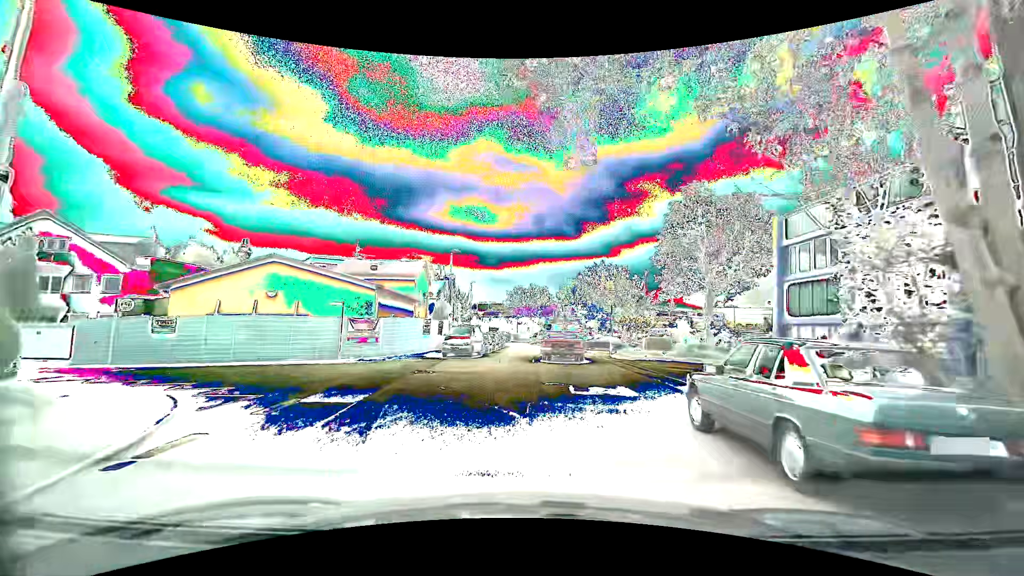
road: unclassified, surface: asphalt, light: Day
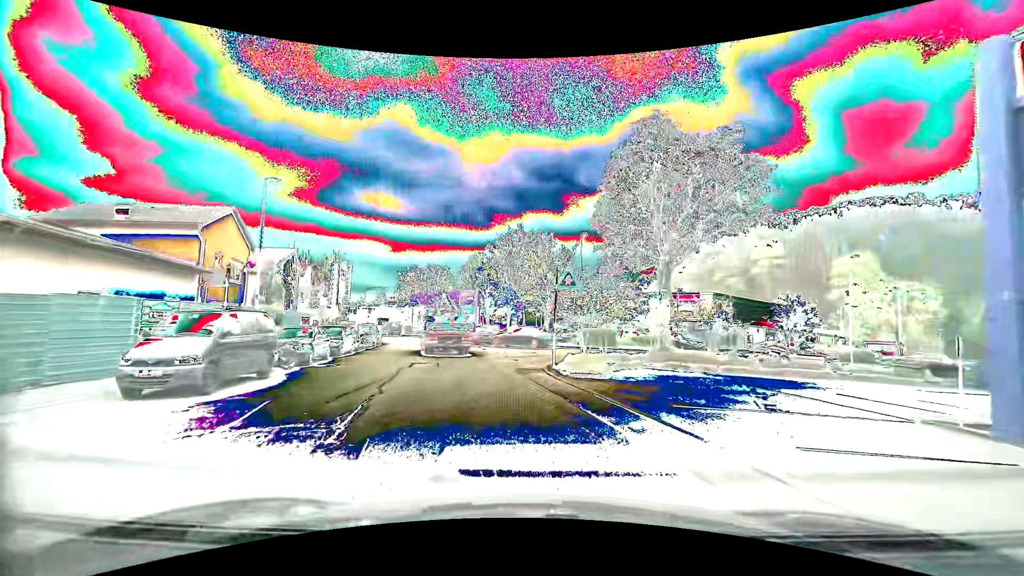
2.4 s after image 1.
(+1.2, +16.5) m; +11°
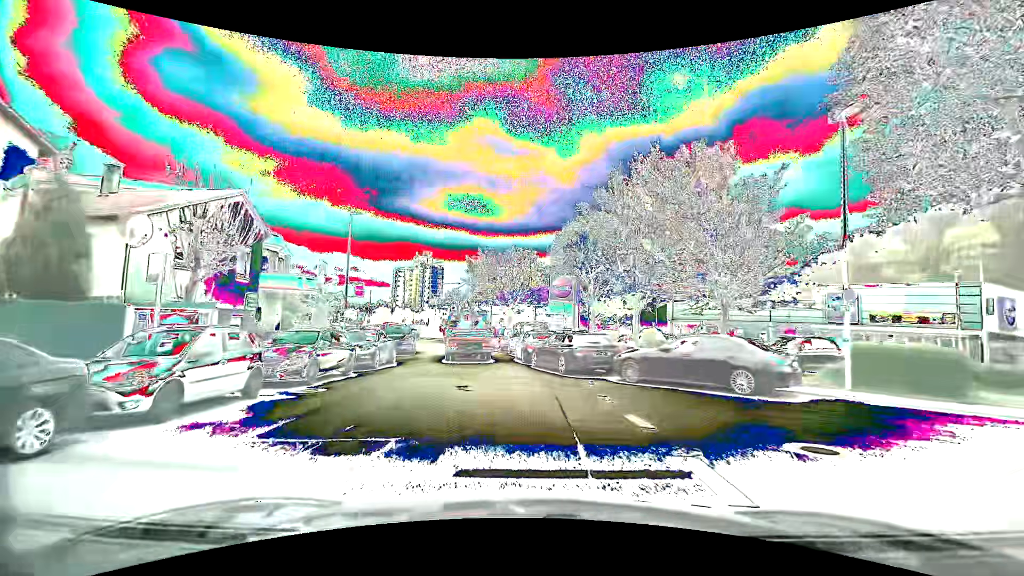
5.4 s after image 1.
(-1.7, +20.4) m; -10°
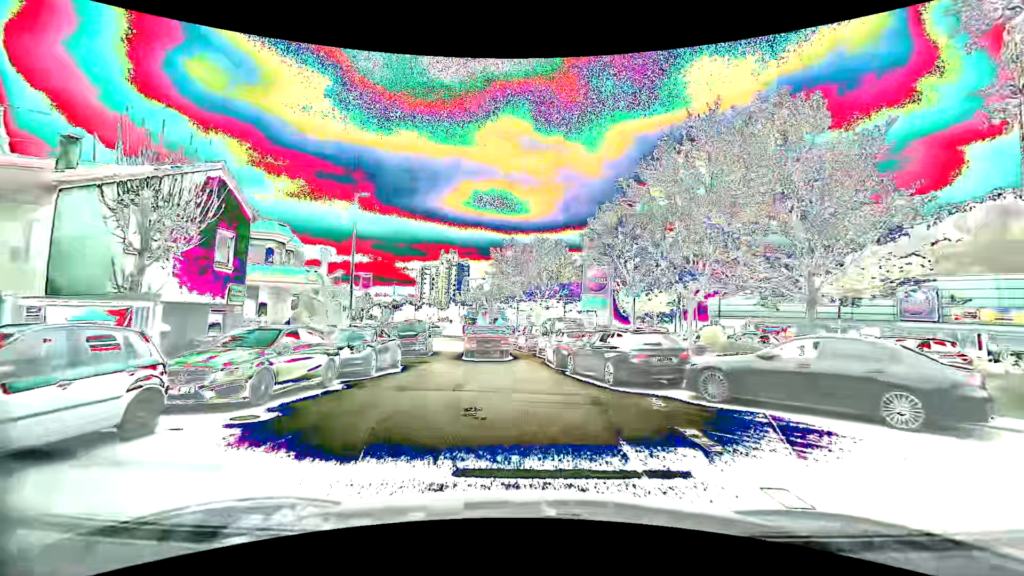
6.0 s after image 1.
(-0.1, +3.9) m; -4°
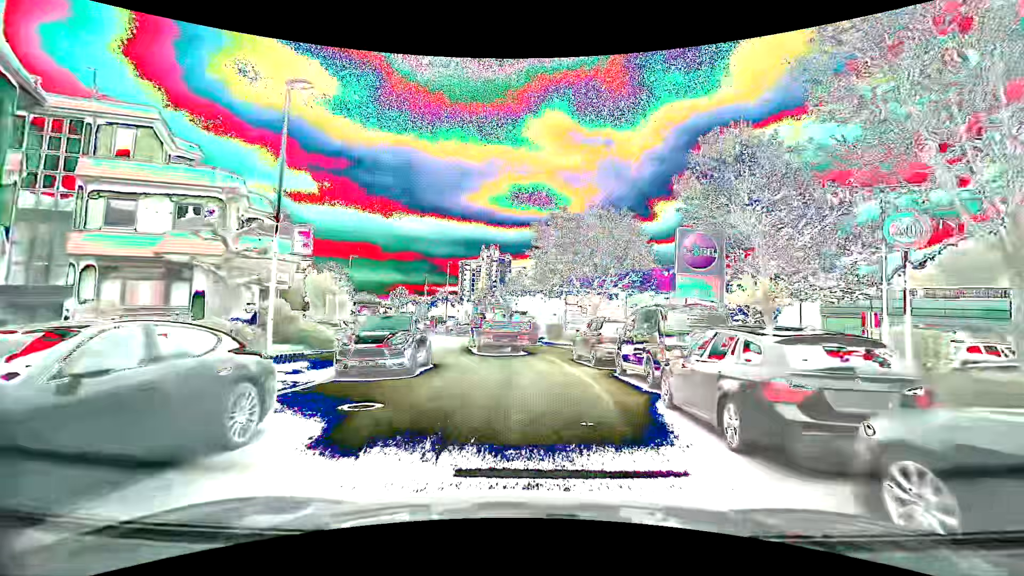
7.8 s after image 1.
(-0.6, +12.0) m; -5°
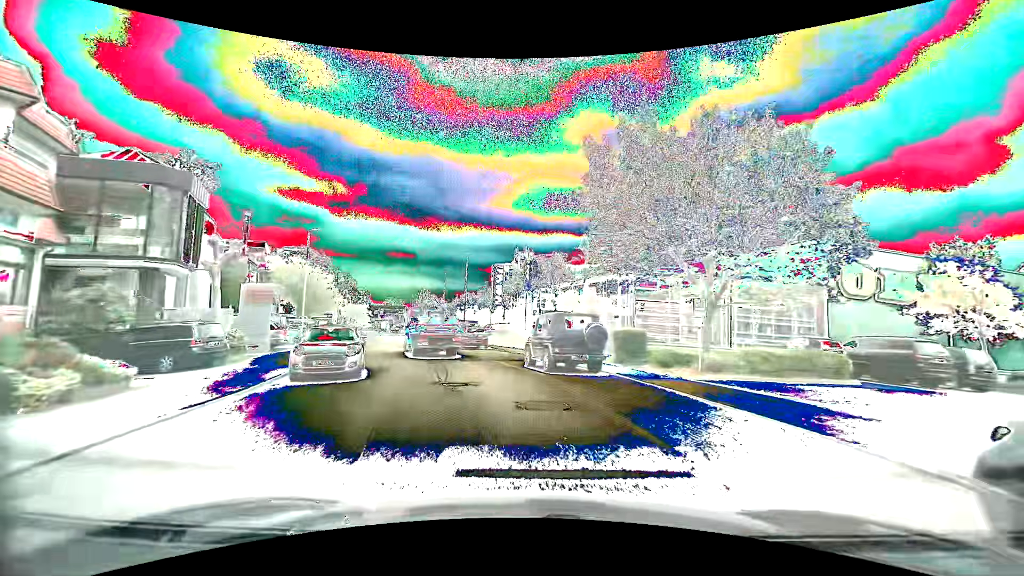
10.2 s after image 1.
(-0.3, +17.0) m; -4°
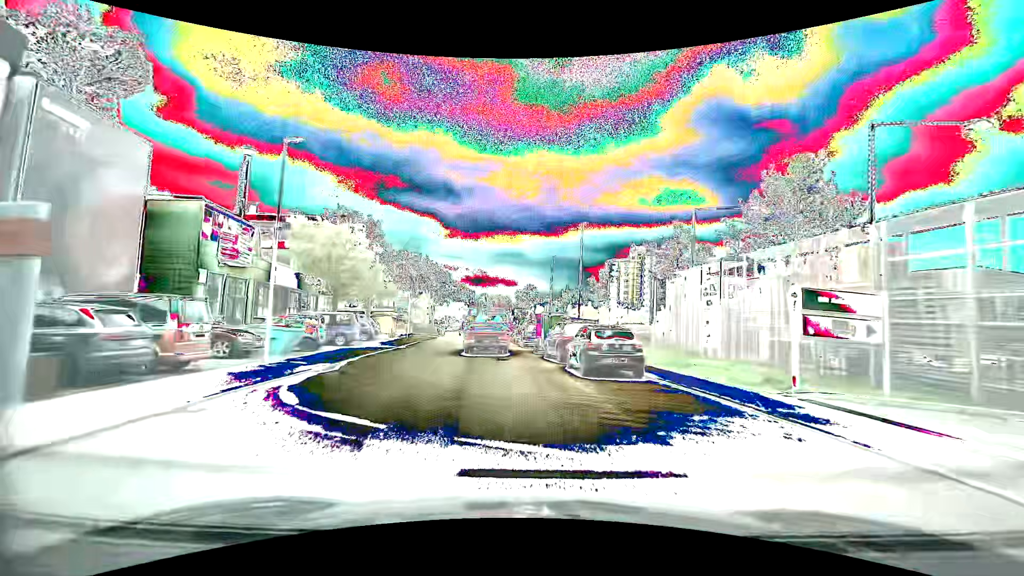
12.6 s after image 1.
(-2.1, +18.3) m; -11°
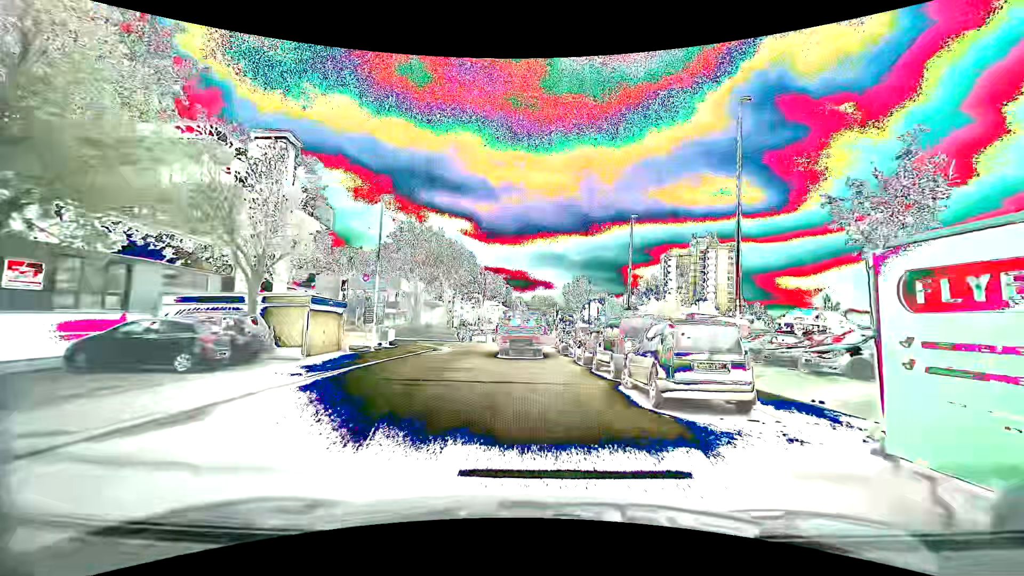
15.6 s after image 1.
(-2.0, +24.0) m; -6°
(0, +10) (0, +20) (0, +30) (0, +40) (+5, +49) (+14, +53) (+23, +57) (+33, +59) (+42, +62) (+52, +65) m
